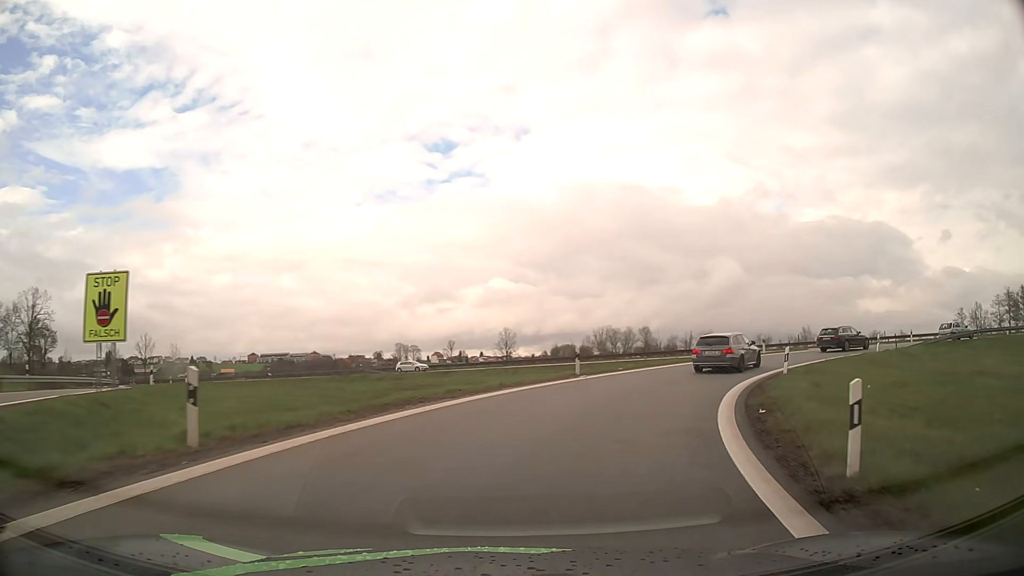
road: motorway_link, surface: asphalt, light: Day
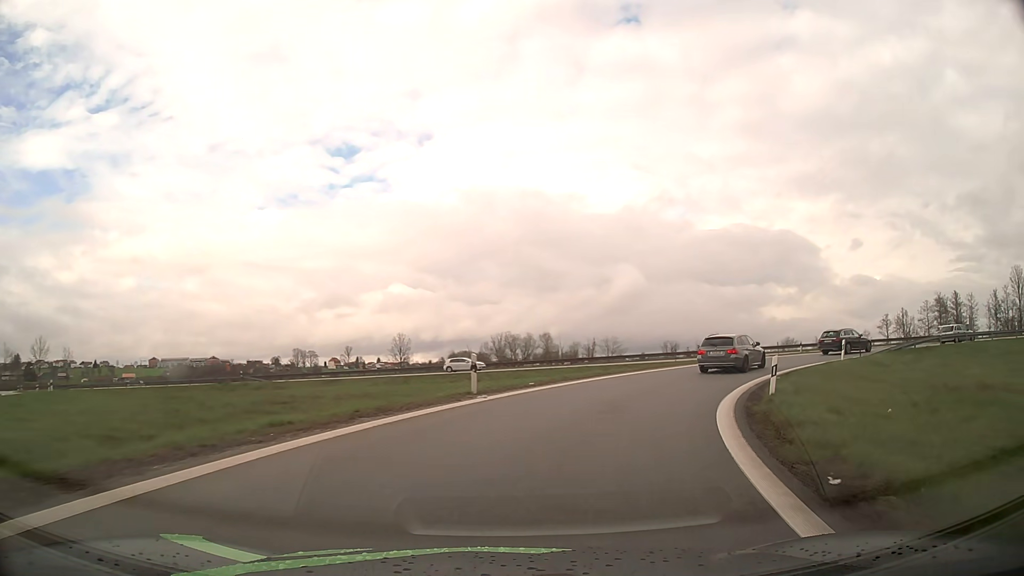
(+0.5, +6.6) m; +9°
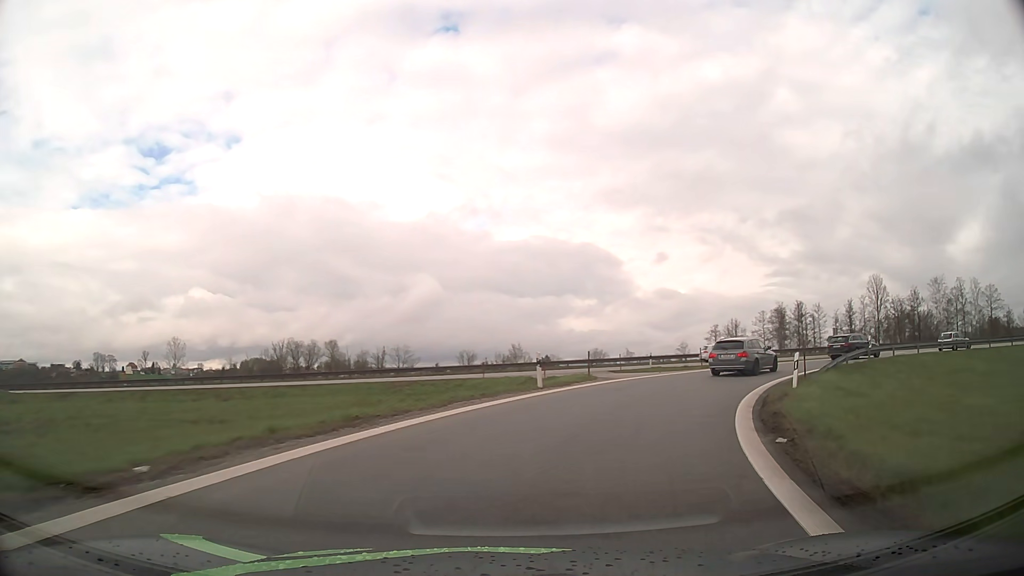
(+2.0, +13.2) m; +17°
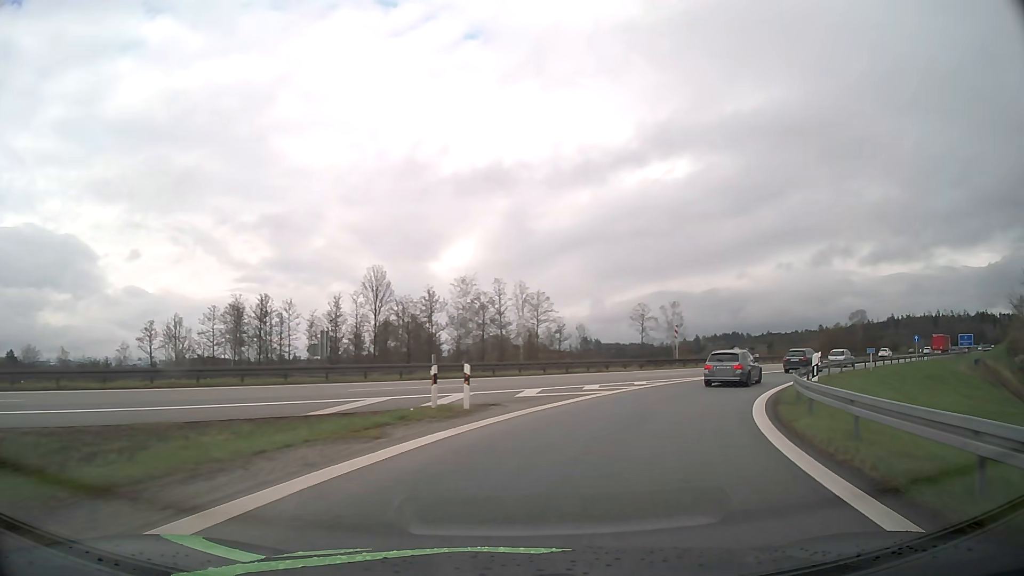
(+13.2, +31.0) m; +46°
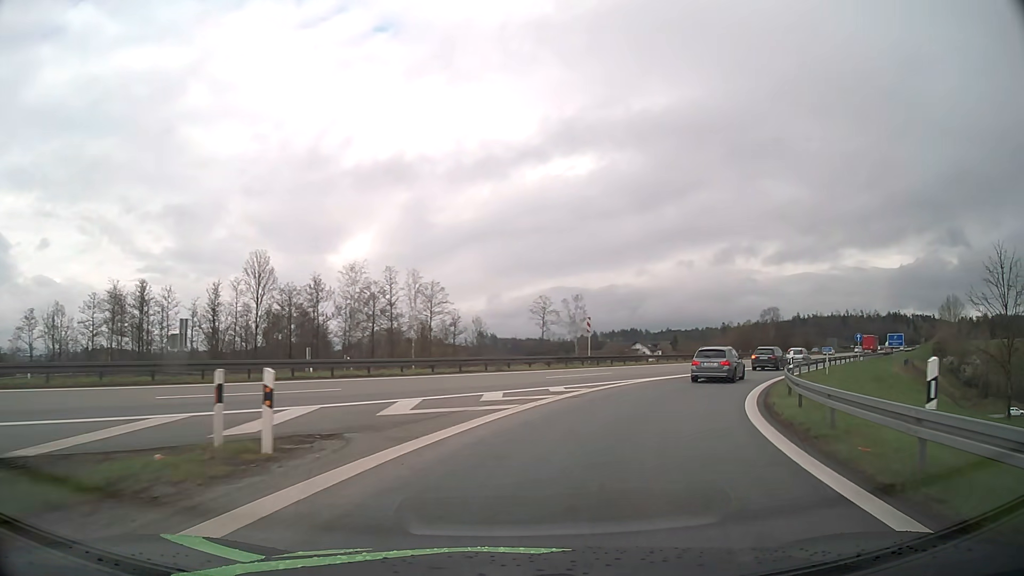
(+0.5, +7.1) m; +9°
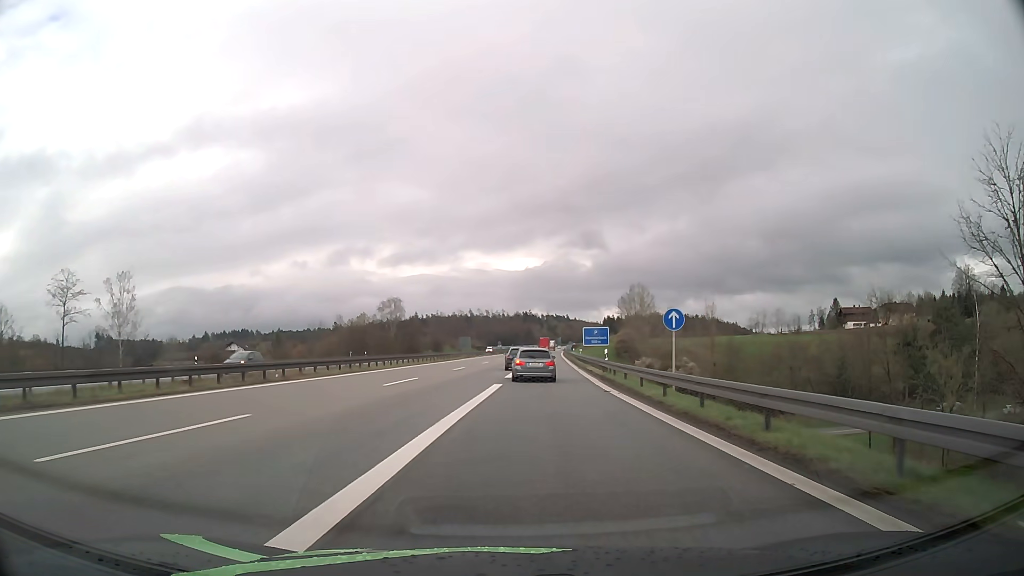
(+12.9, +36.2) m; +33°
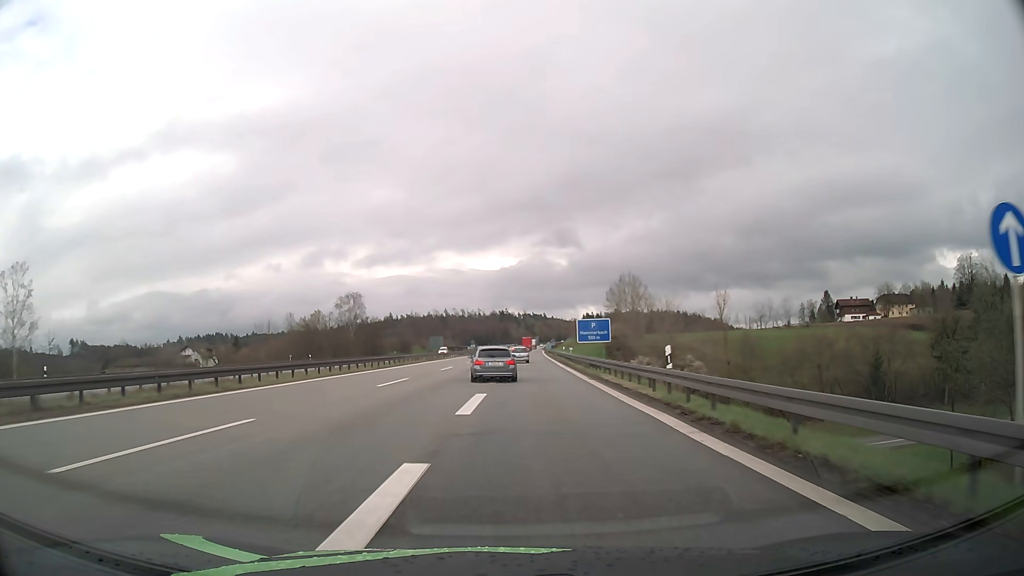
(+0.5, +18.0) m; +2°
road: motorway
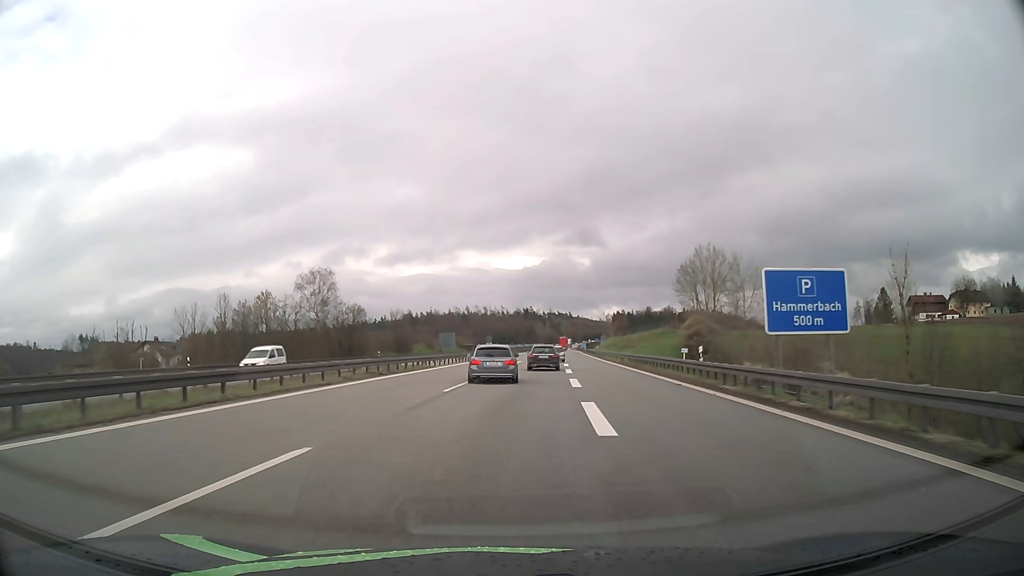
(-1.0, +39.9) m; -2°
(0, +10) (0, +20) (+1, +30) (+1, +40) (+2, +50) (+3, +60) (+3, +70) (+4, +80) (+5, +90) (+6, +100) m
